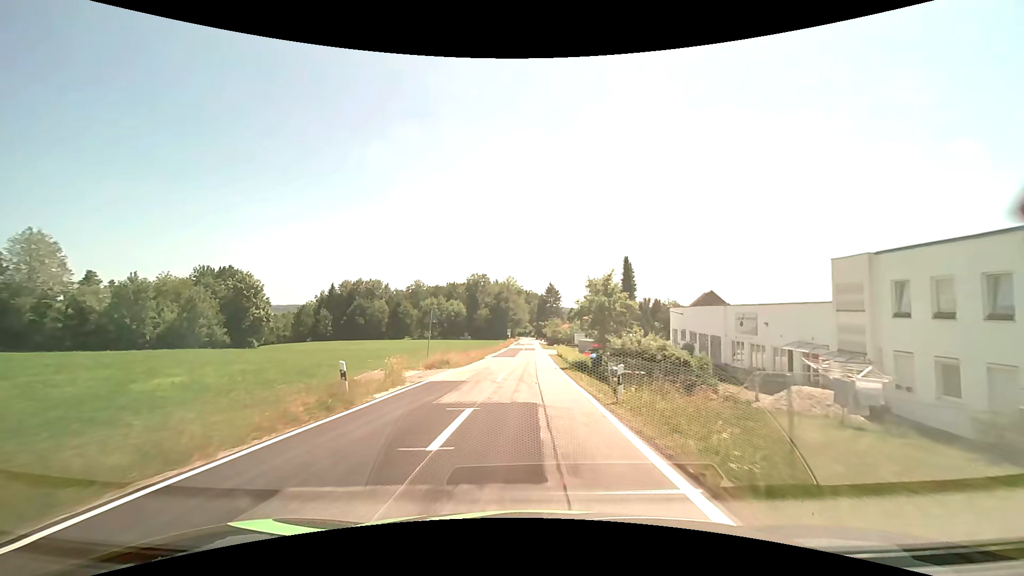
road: tertiary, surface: asphalt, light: Day
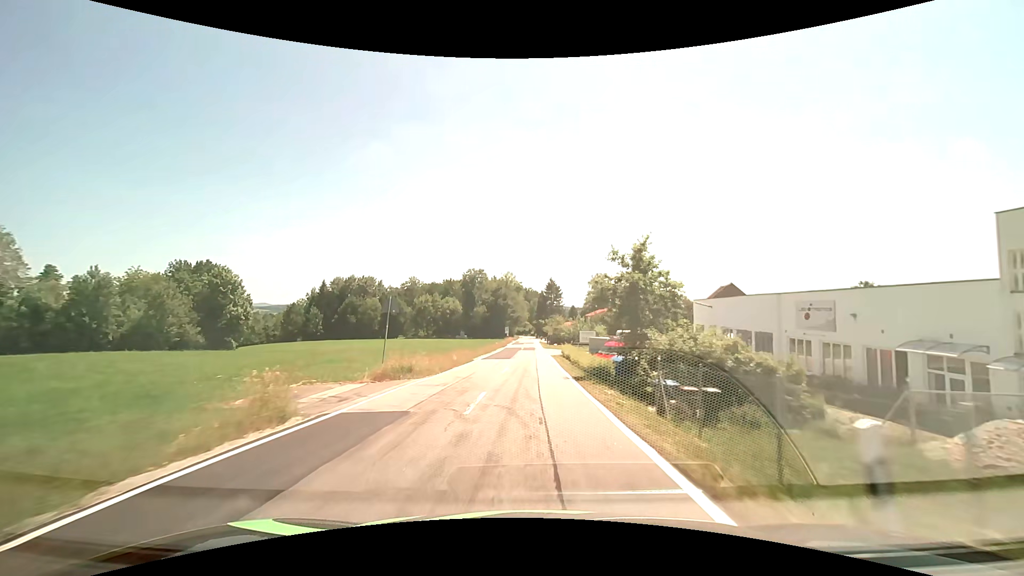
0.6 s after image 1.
(0.0, +8.6) m; 0°
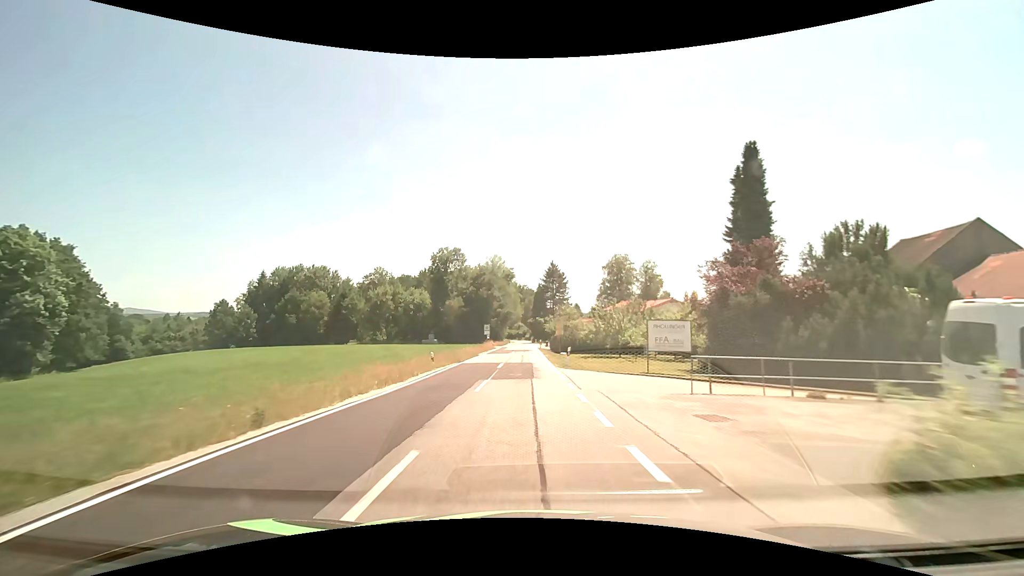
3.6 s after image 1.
(+0.1, +42.3) m; +1°
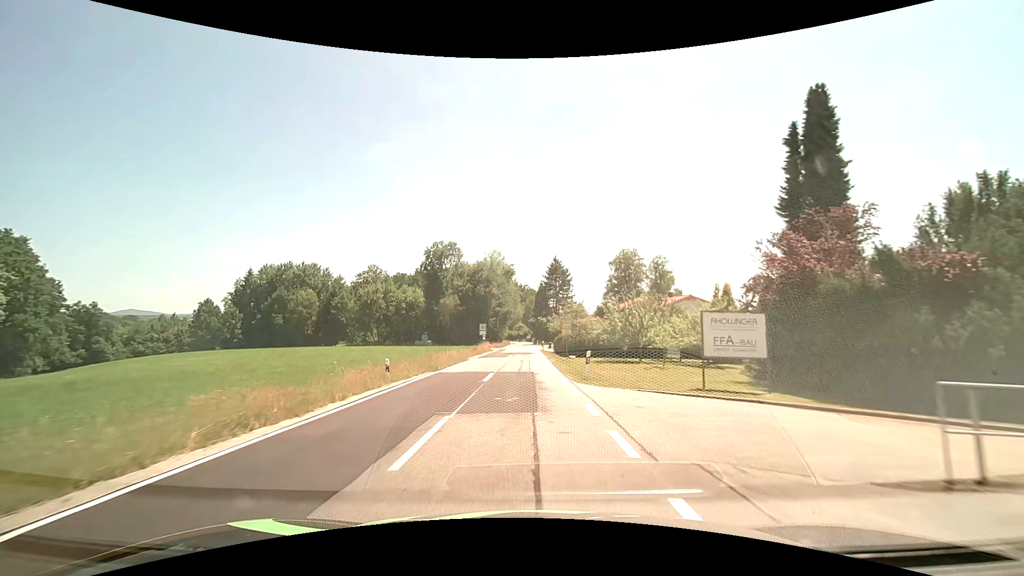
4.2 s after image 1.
(0.0, +8.3) m; 0°
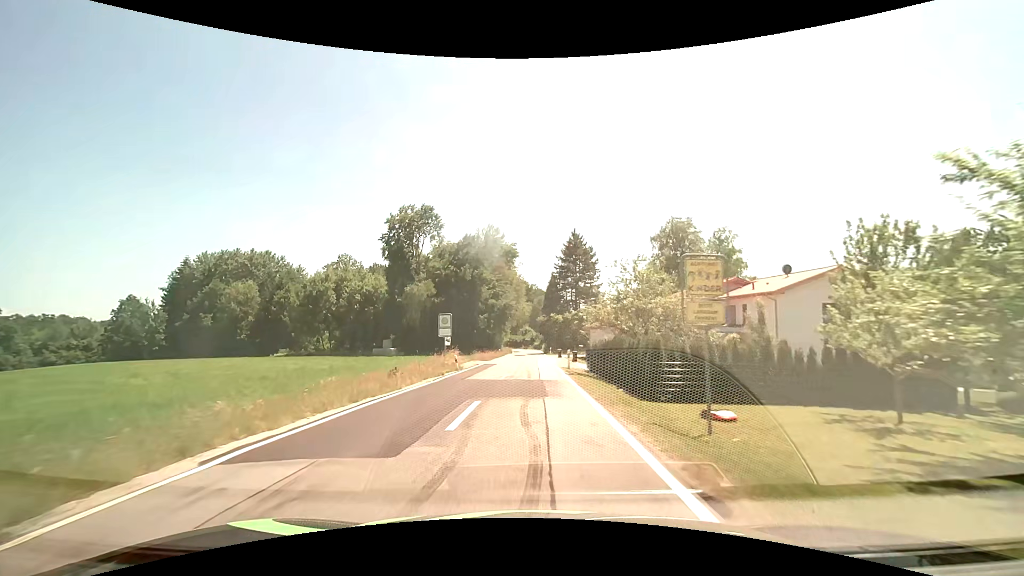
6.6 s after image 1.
(-0.3, +32.5) m; -1°
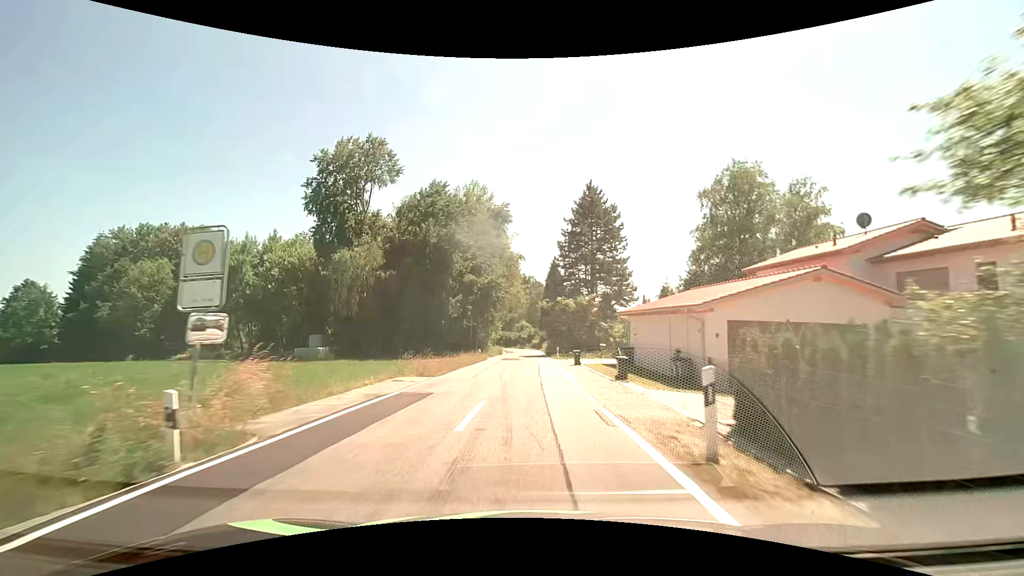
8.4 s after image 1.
(0.0, +23.5) m; 0°
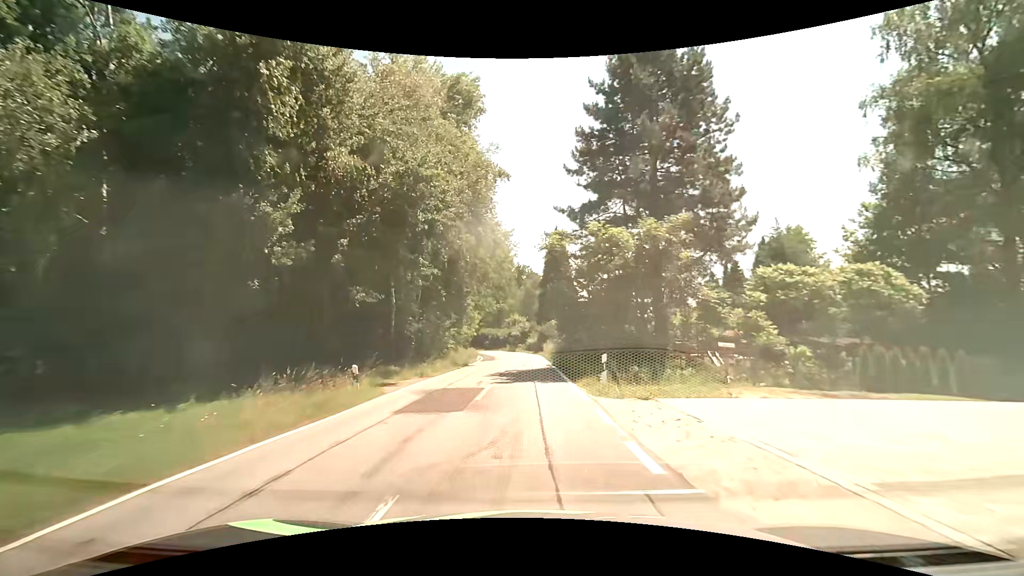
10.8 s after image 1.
(+0.2, +30.4) m; 0°
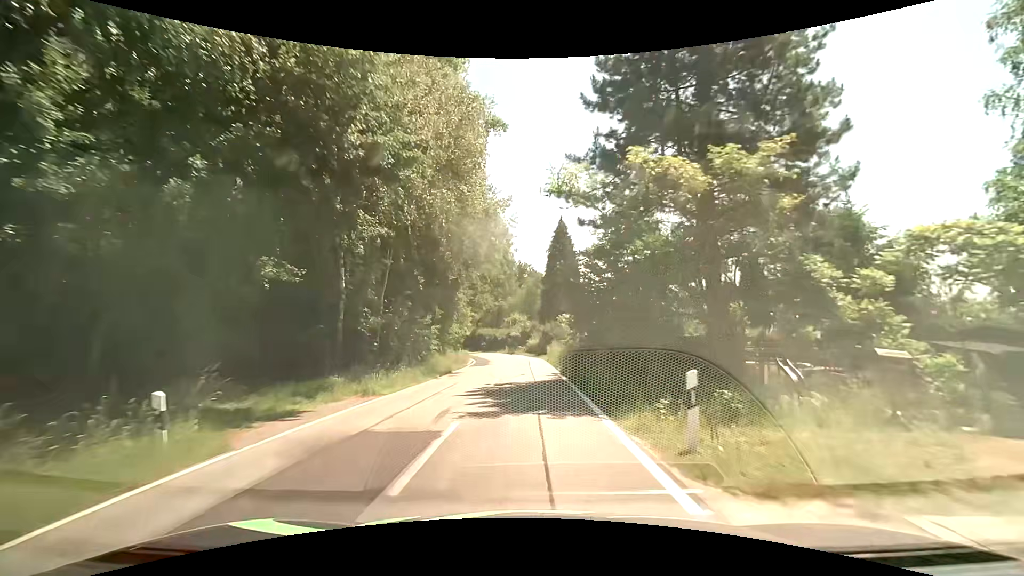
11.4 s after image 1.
(0.0, +7.4) m; 0°
(0, +10) (0, +20) (0, +30) (-1, +40) (-2, +50) (-4, +60) (-6, +69) (-9, +79) (-12, +89) (-15, +98) m
